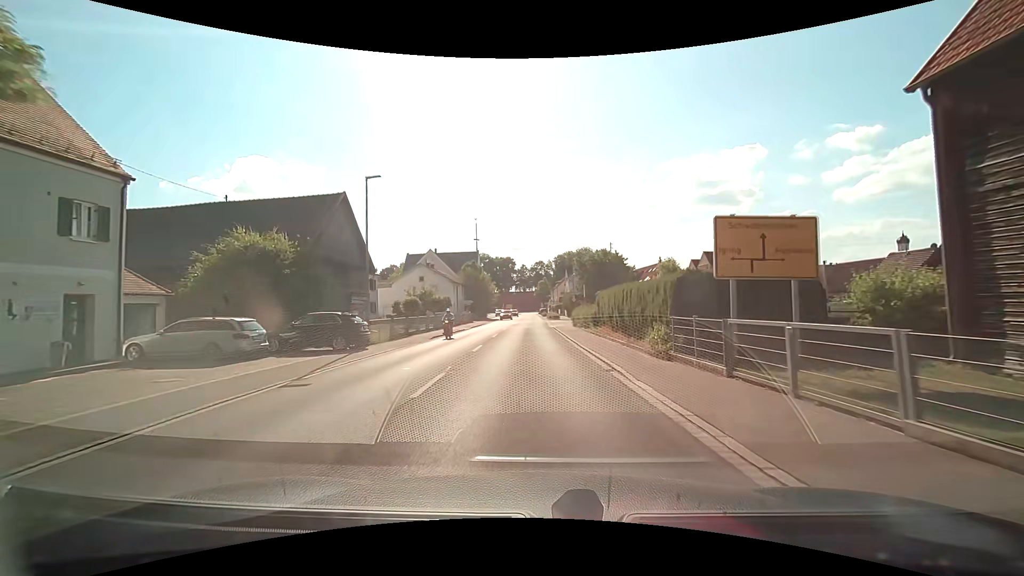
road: tertiary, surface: asphalt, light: Day
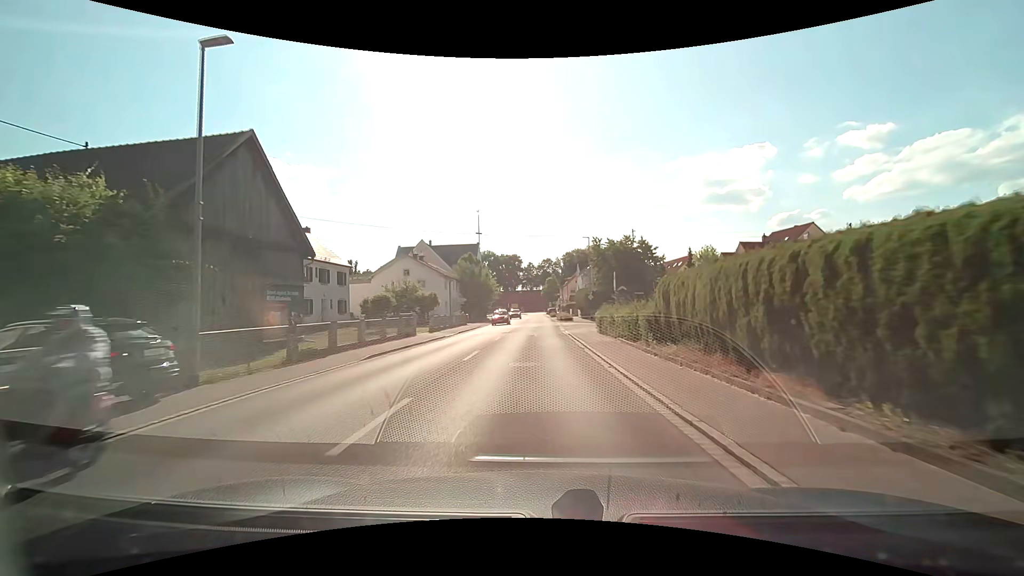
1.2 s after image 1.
(0.0, +12.1) m; 0°
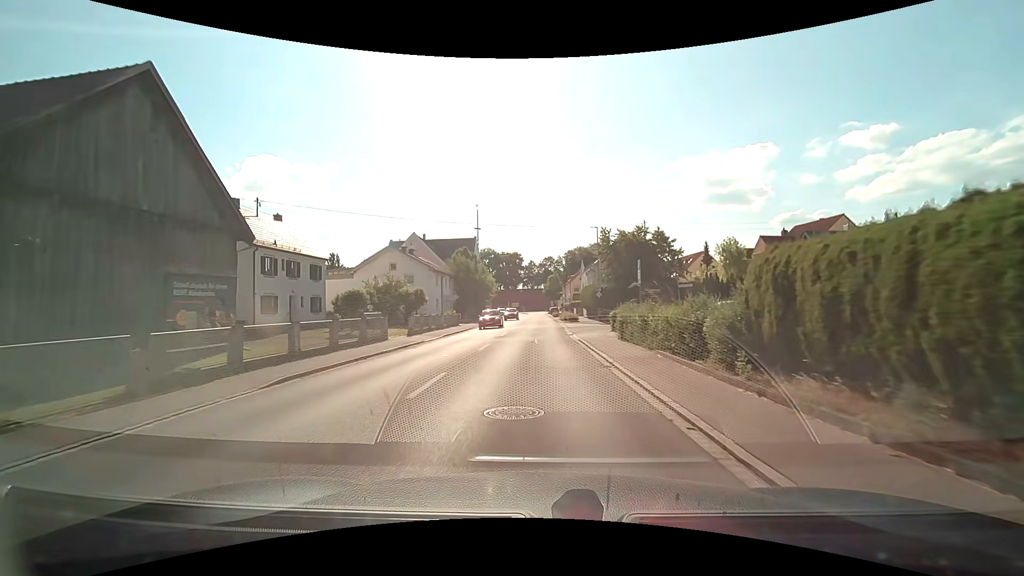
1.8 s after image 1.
(-0.1, +6.1) m; -1°
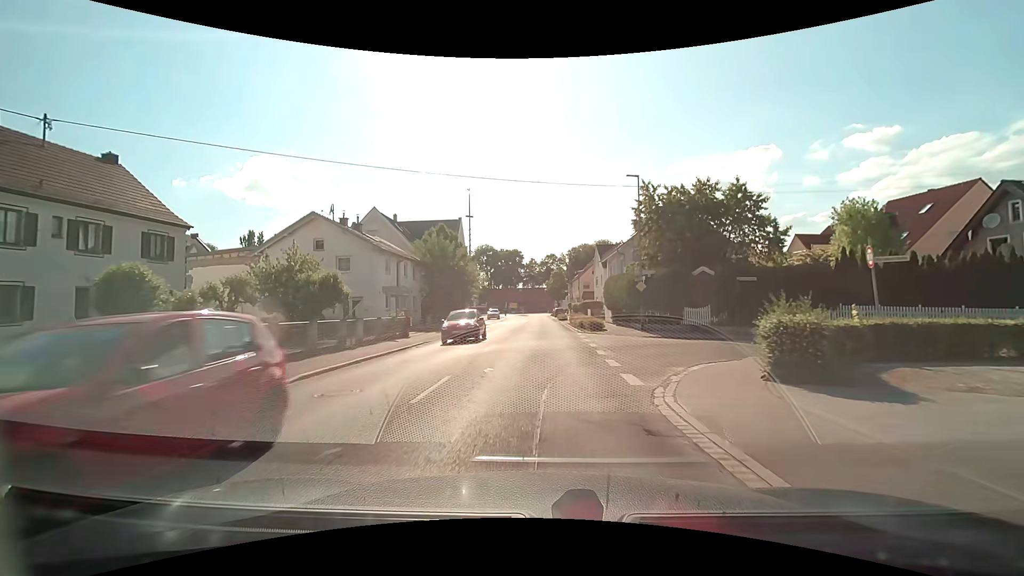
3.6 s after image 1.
(0.0, +18.4) m; 0°
(0, +10) (0, +20) (0, +30) (0, +40) (0, +50) (0, +60) (0, +70) (0, +80) (-1, +90) (-1, +100) m
